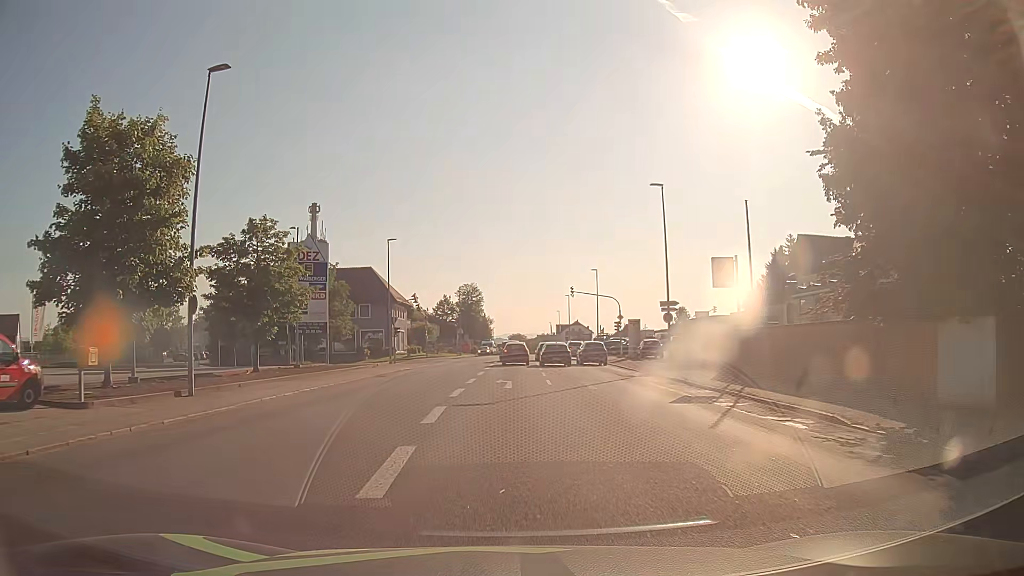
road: tertiary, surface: asphalt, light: Day
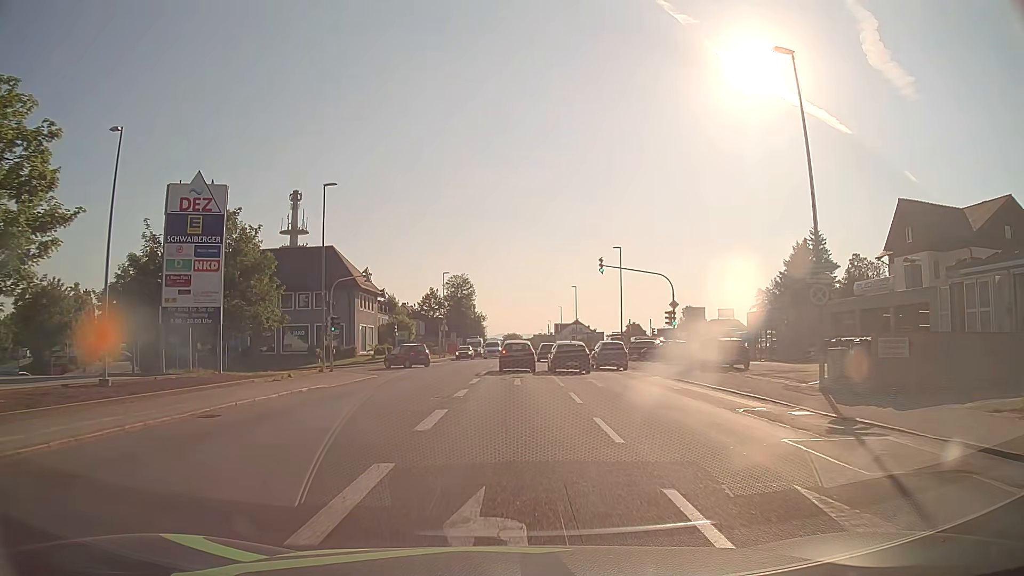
(+0.2, +19.6) m; +1°
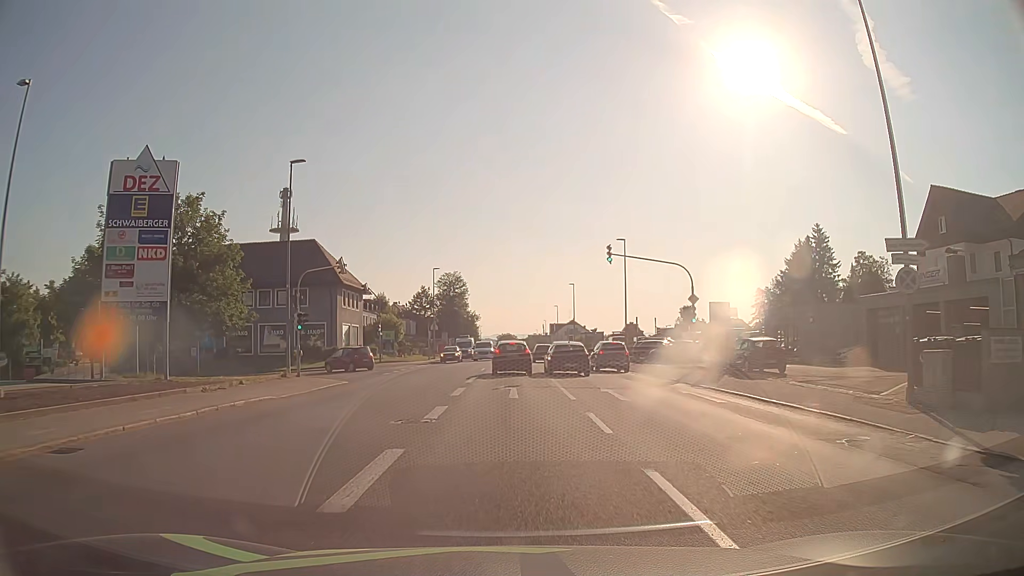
(0.0, +5.1) m; +1°
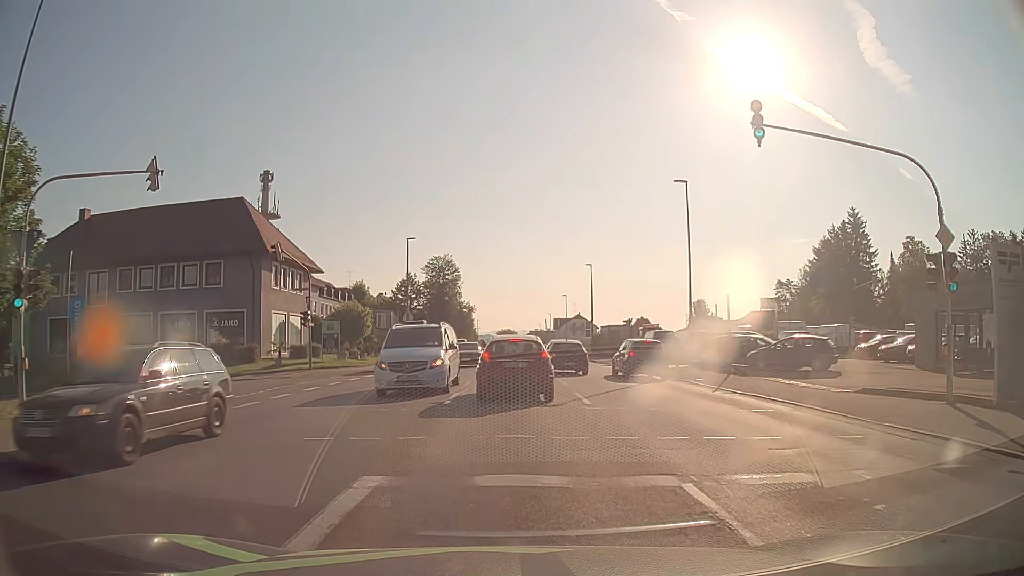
(0.0, +19.8) m; 0°
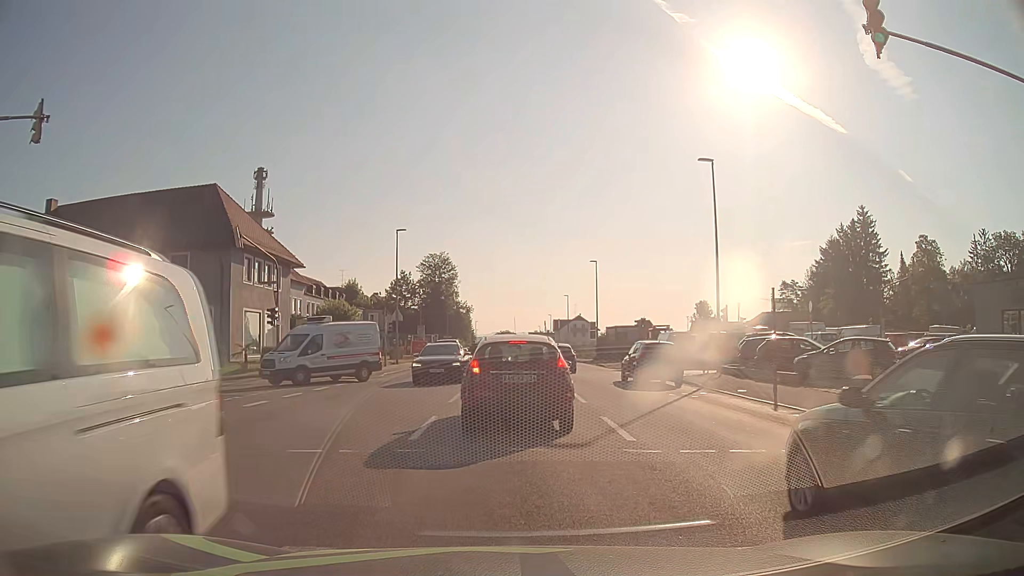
(0.0, +4.9) m; 0°
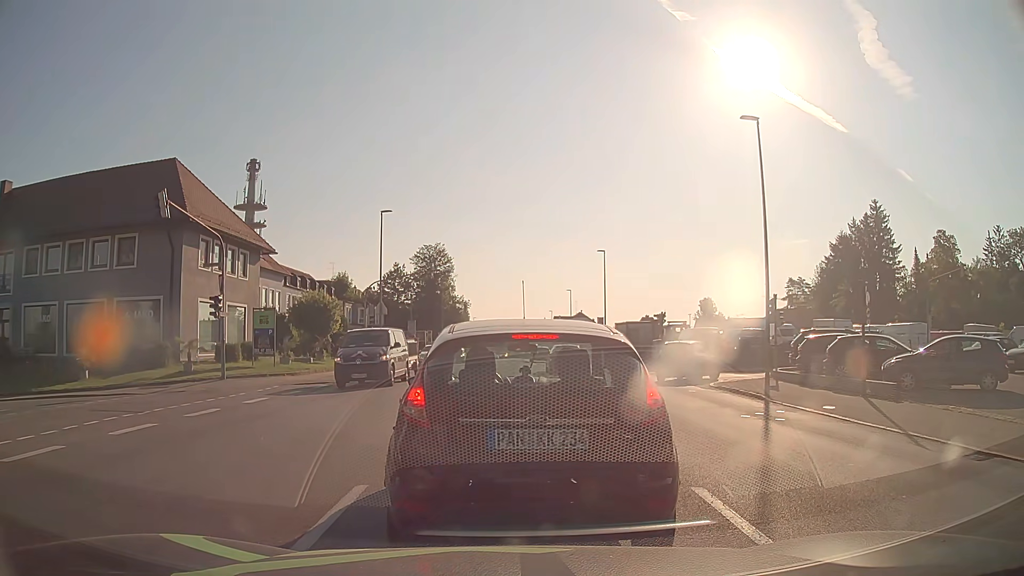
(0.0, +6.0) m; -2°
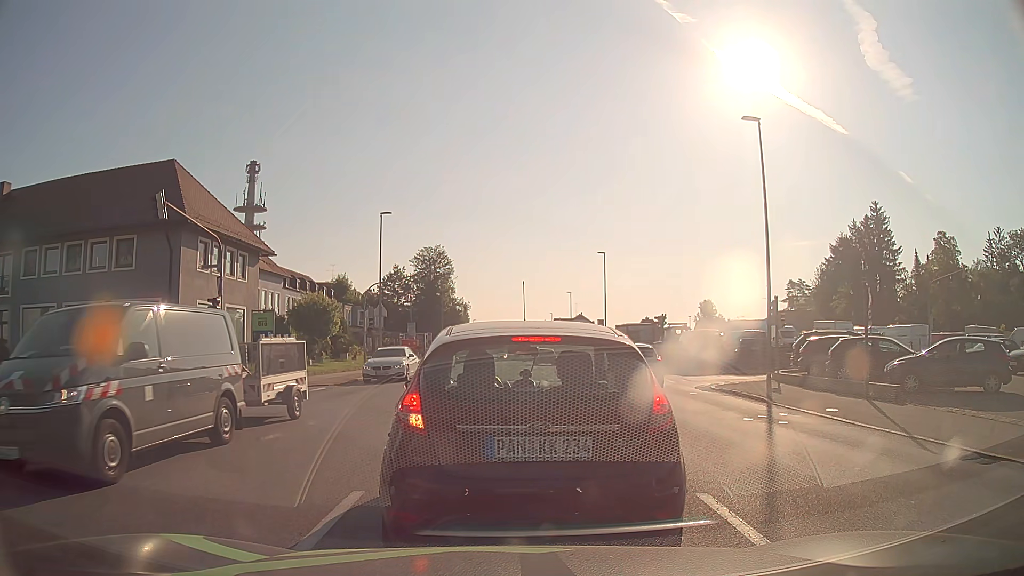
(0.0, +0.2) m; 0°
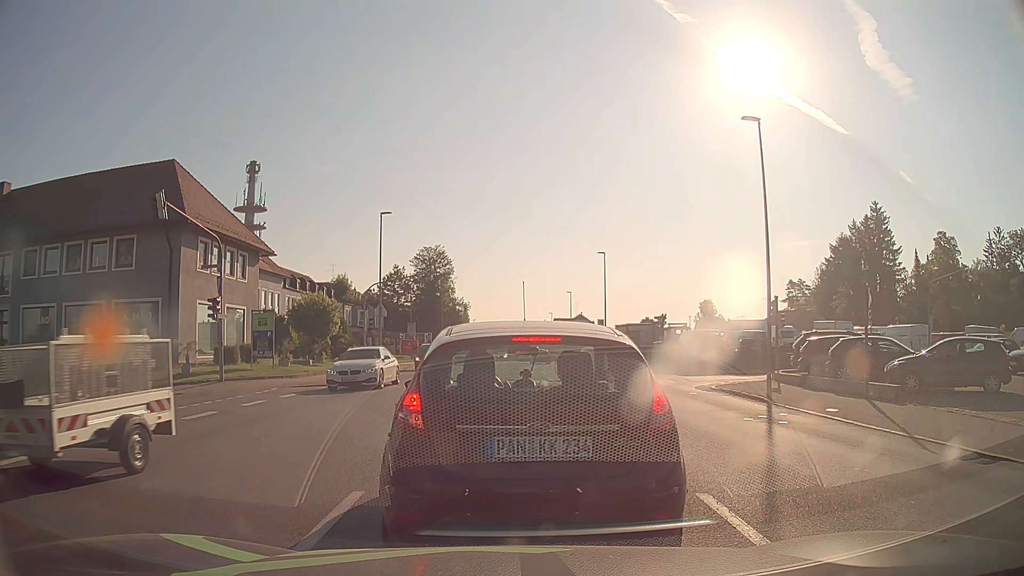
(0.0, 0.0) m; 0°
